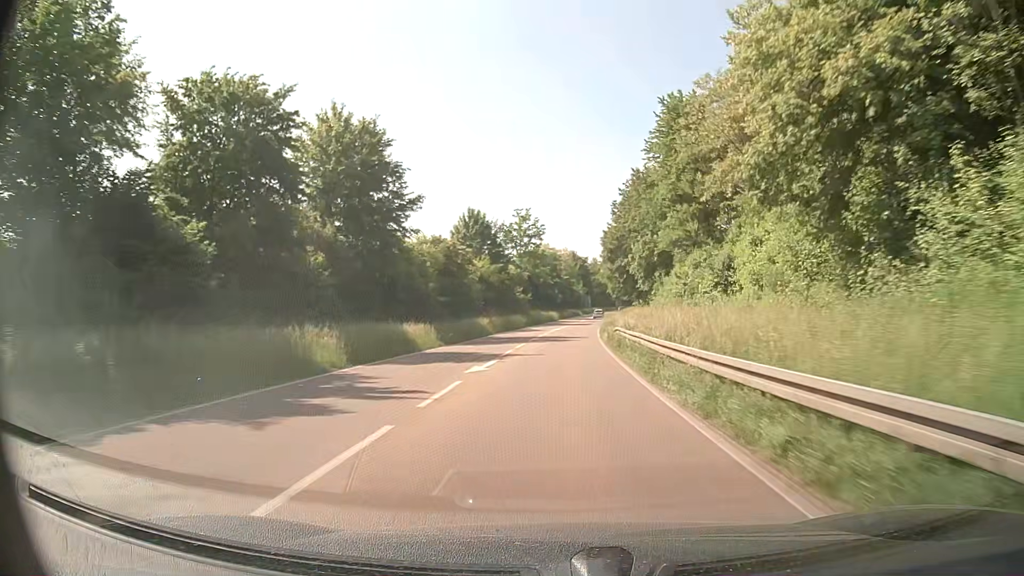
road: primary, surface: asphalt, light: Day
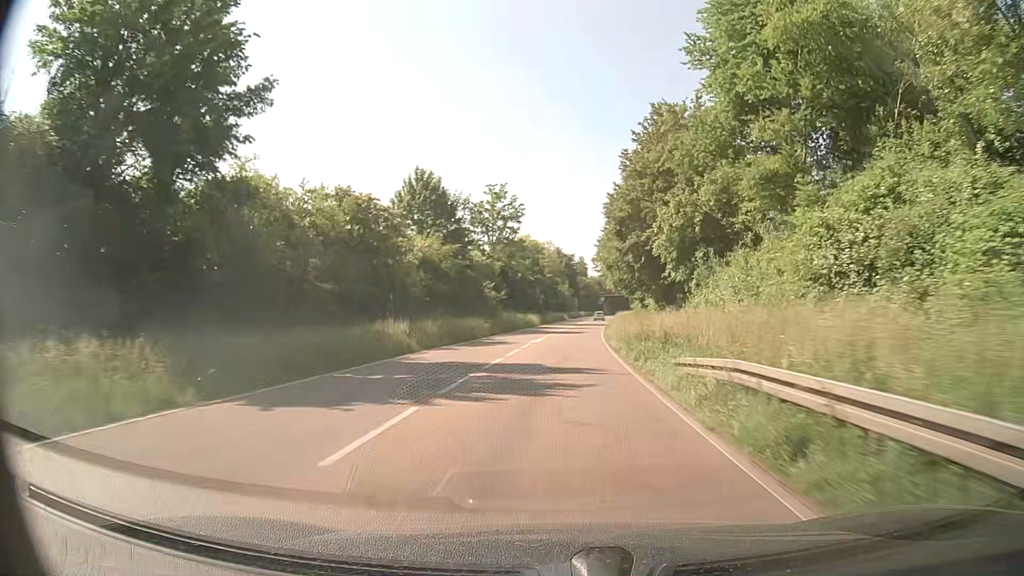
(+0.2, +23.5) m; +1°
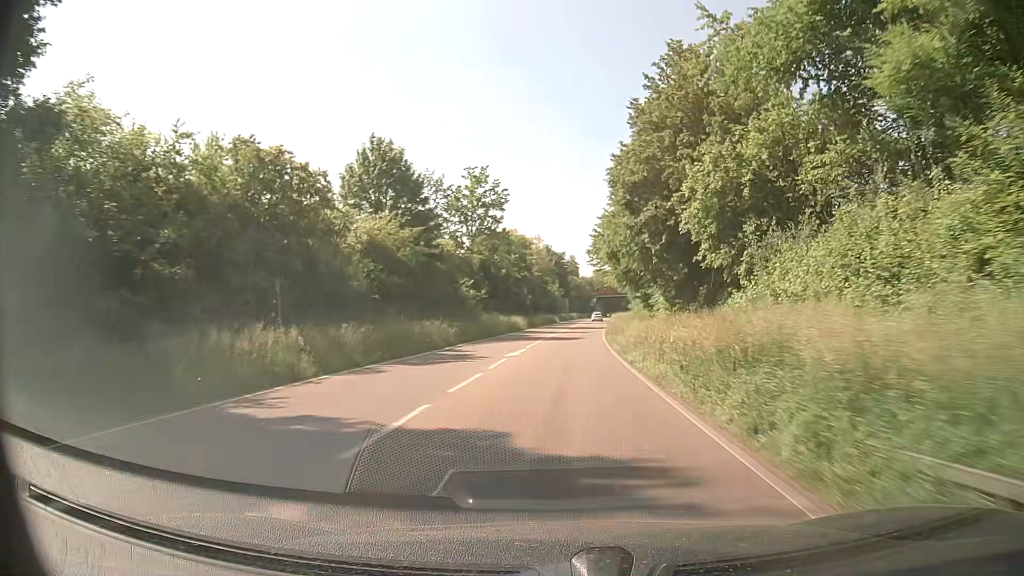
(+0.2, +11.6) m; +2°
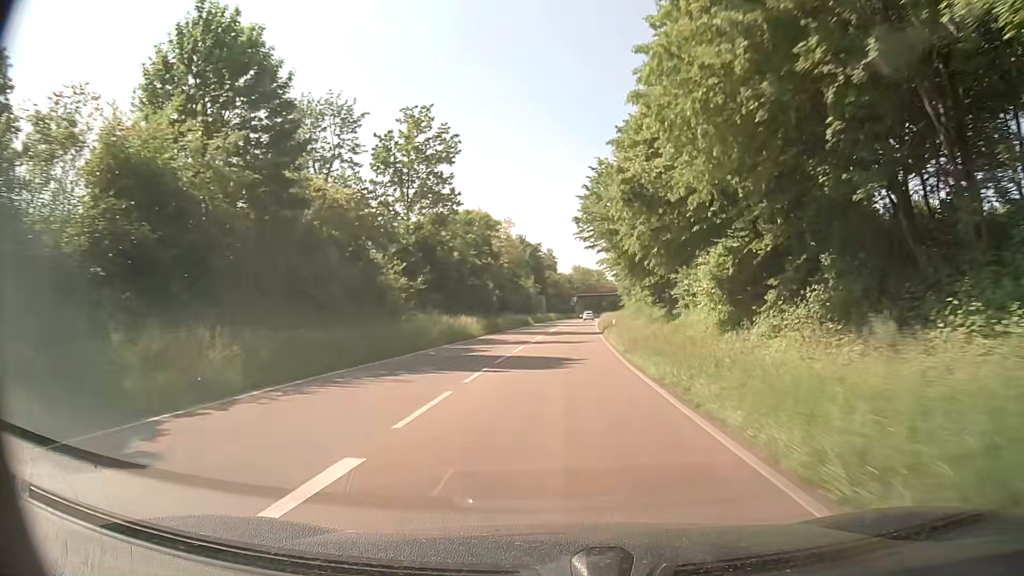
(+0.2, +23.1) m; +2°
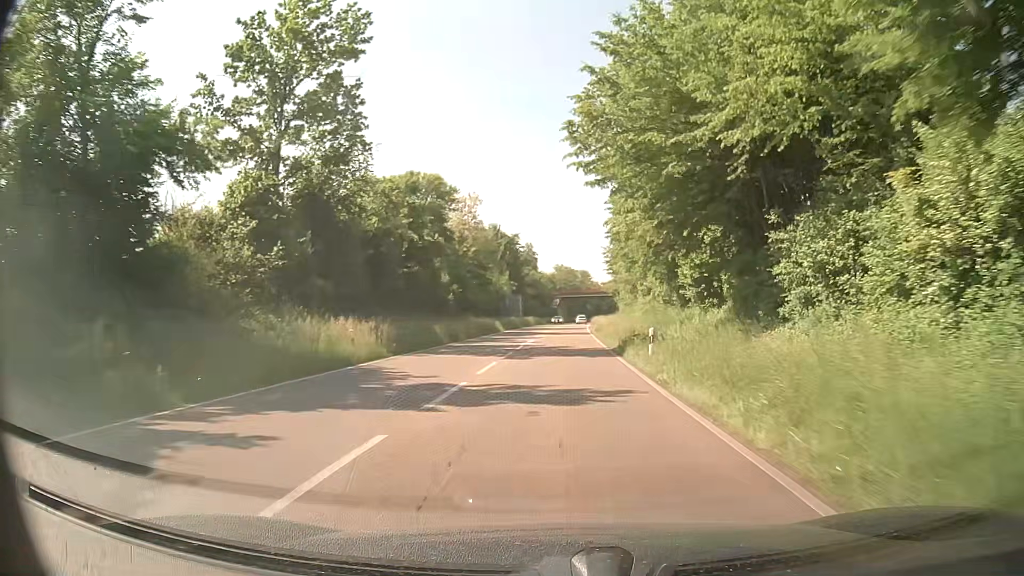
(+0.3, +22.8) m; +2°
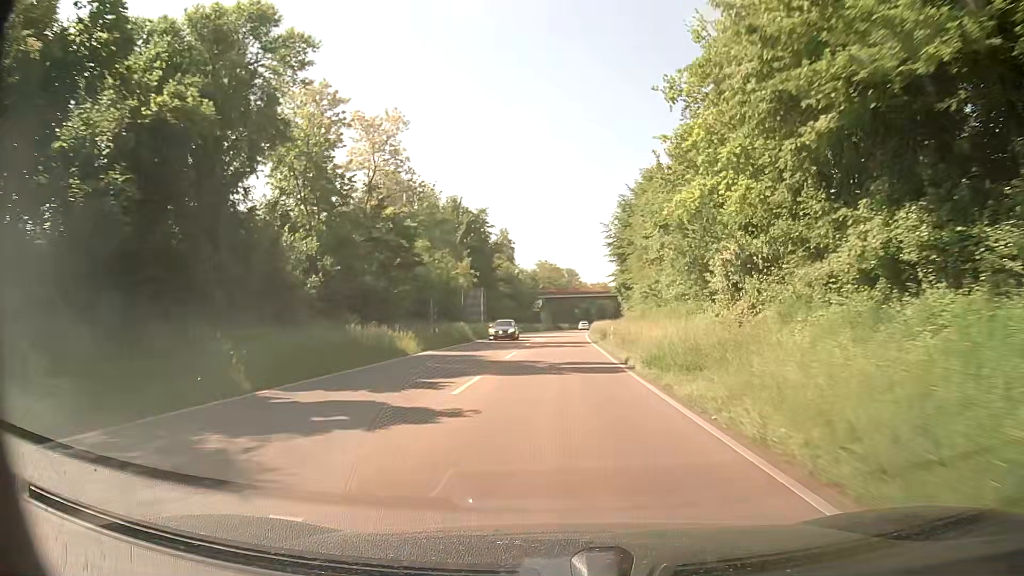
(+0.4, +33.8) m; +2°
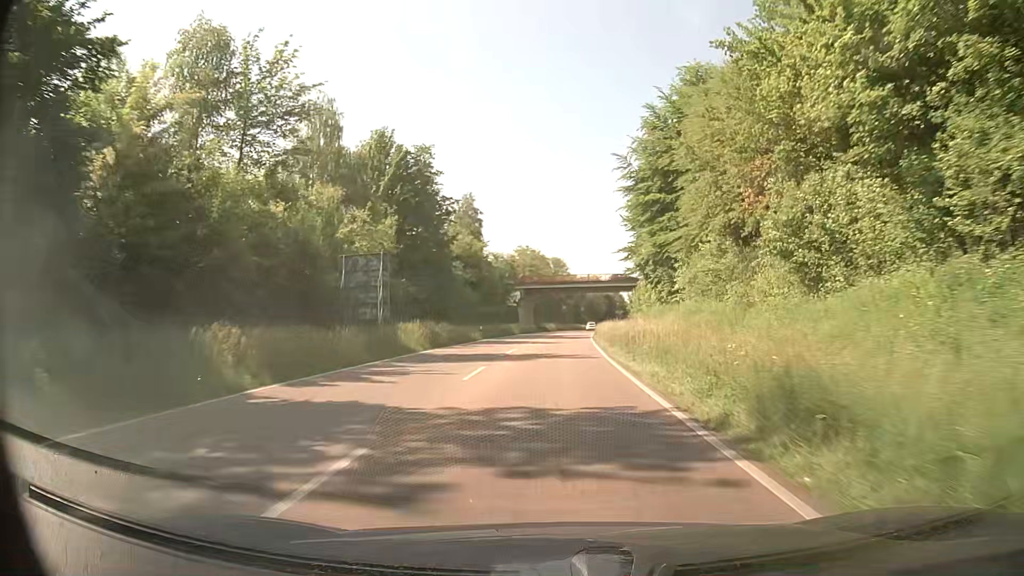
(+0.2, +33.5) m; +1°
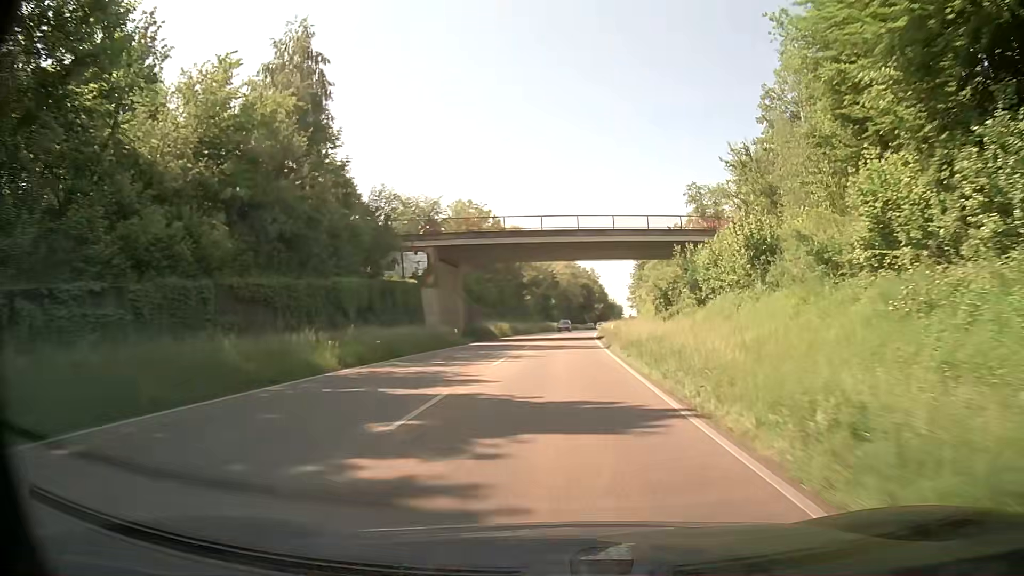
(+1.5, +54.8) m; +3°
(0, +10) (0, +20) (+1, +30) (+1, +40) (+2, +50) (+2, +60) (+3, +70) (+4, +80) (+5, +90) (+6, +100) m
